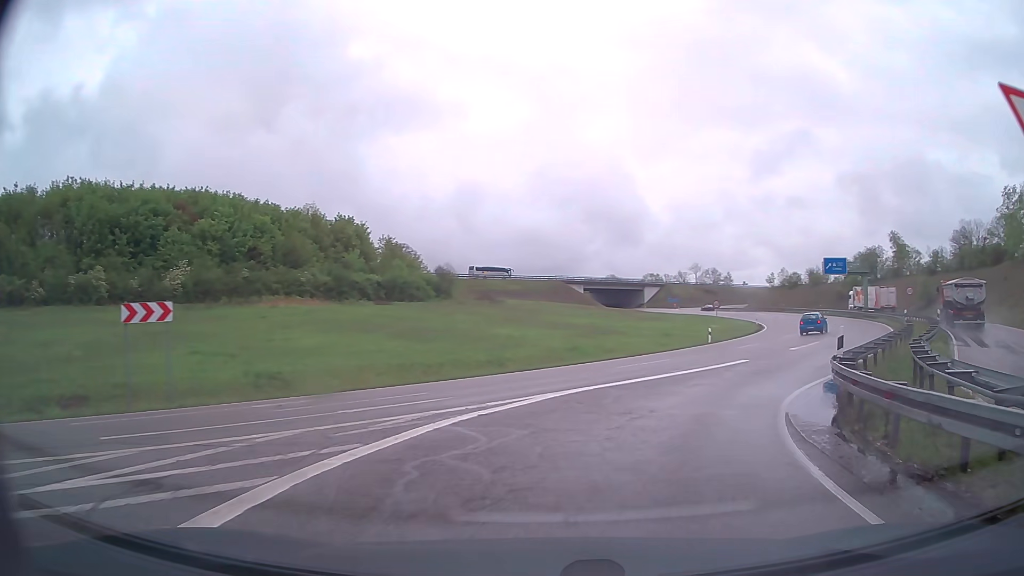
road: trunk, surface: asphalt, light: Day
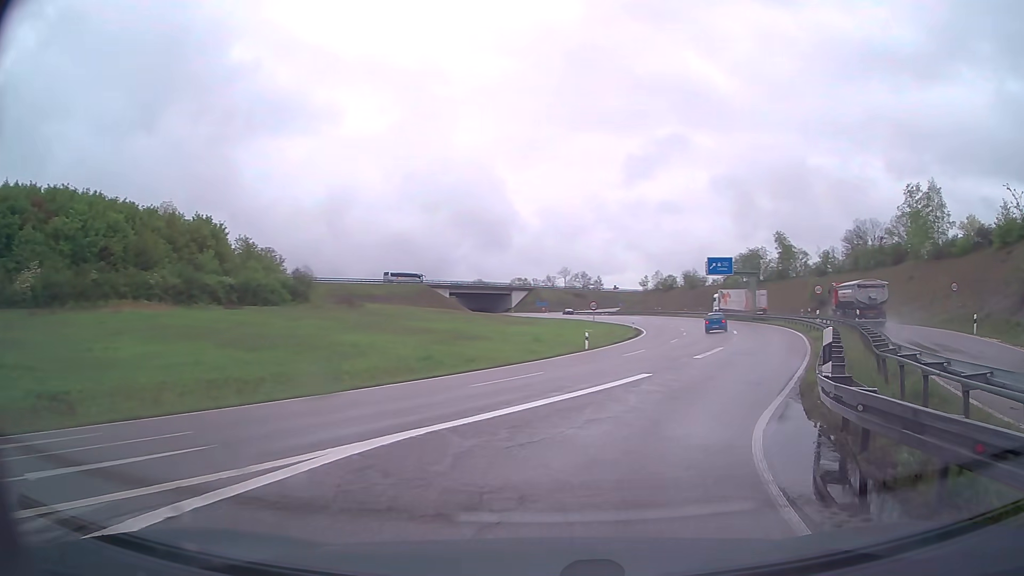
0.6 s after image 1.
(+0.5, +5.4) m; +11°
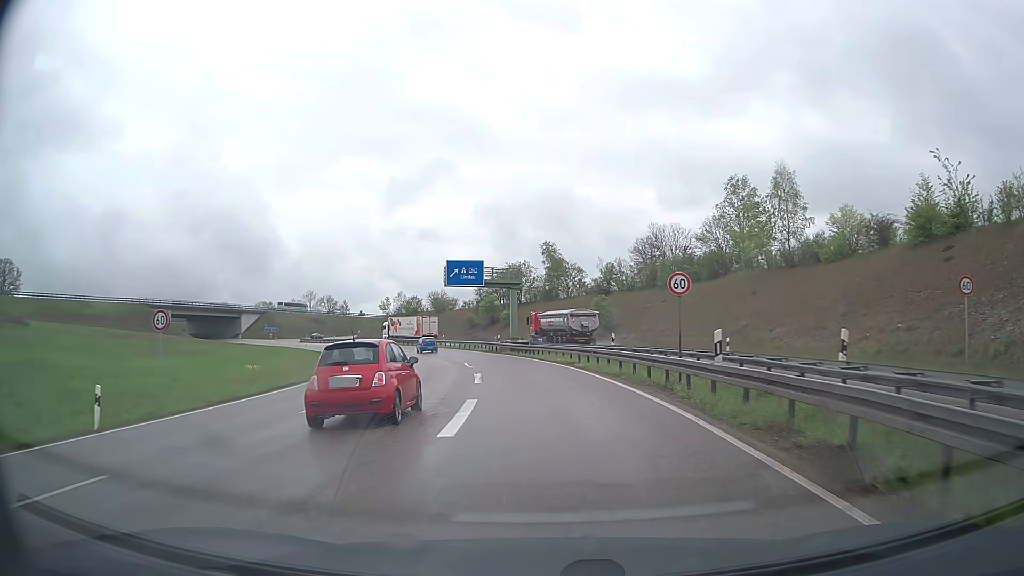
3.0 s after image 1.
(+7.0, +23.5) m; +21°
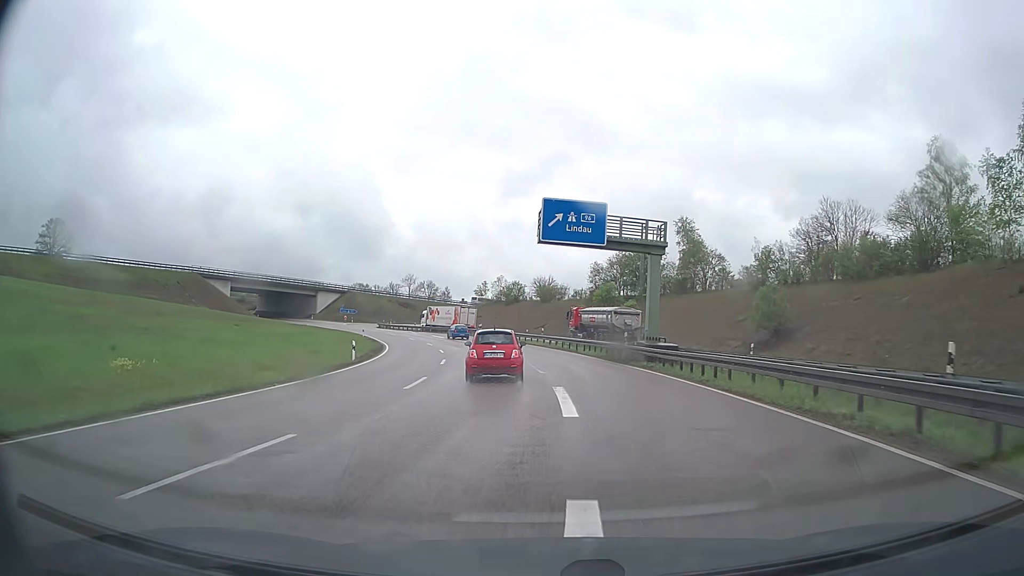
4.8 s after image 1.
(-1.9, +22.5) m; -9°
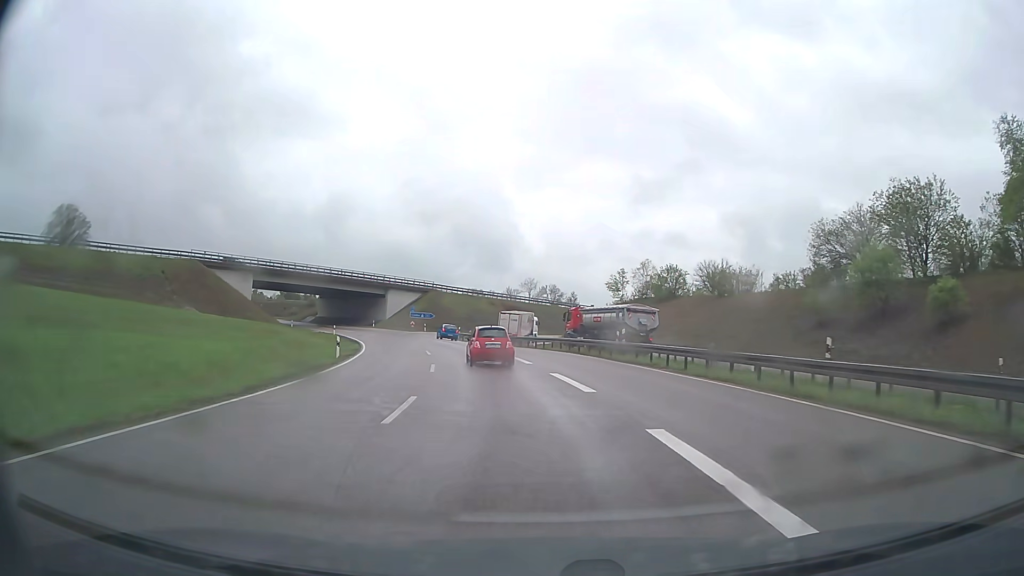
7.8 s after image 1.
(-4.1, +43.8) m; -11°
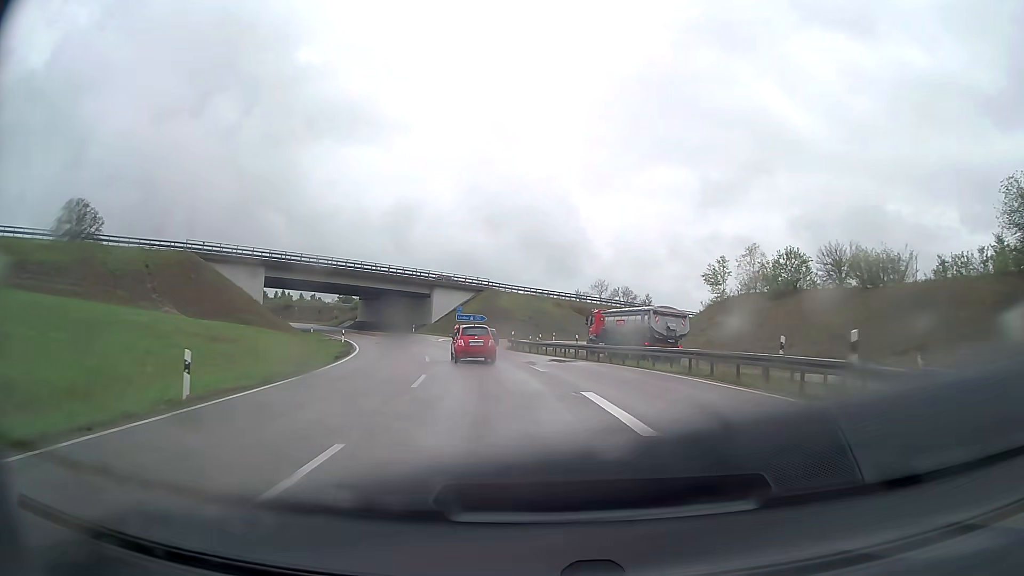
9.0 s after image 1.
(-0.9, +18.4) m; -6°
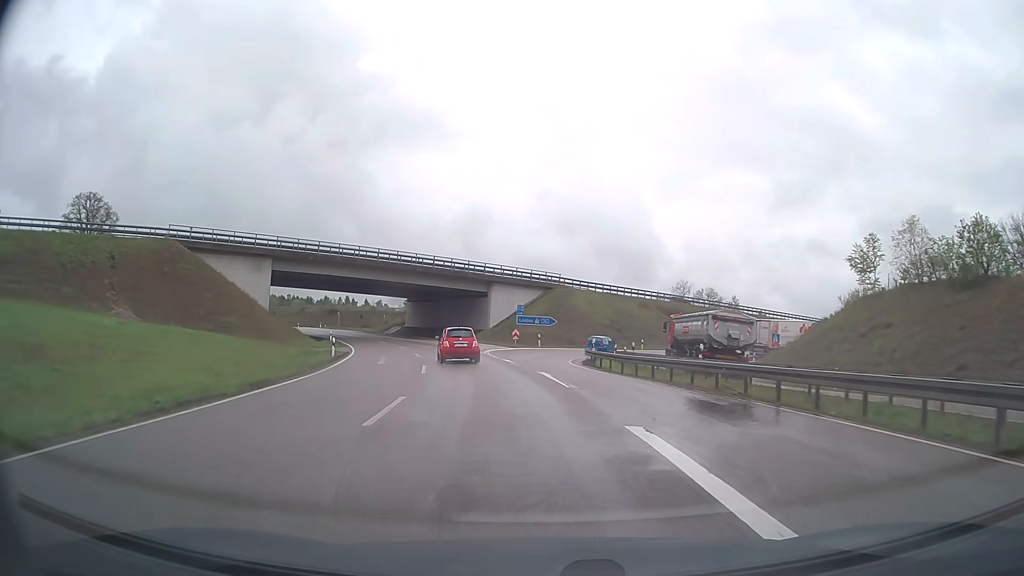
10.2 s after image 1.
(-0.9, +18.3) m; -6°
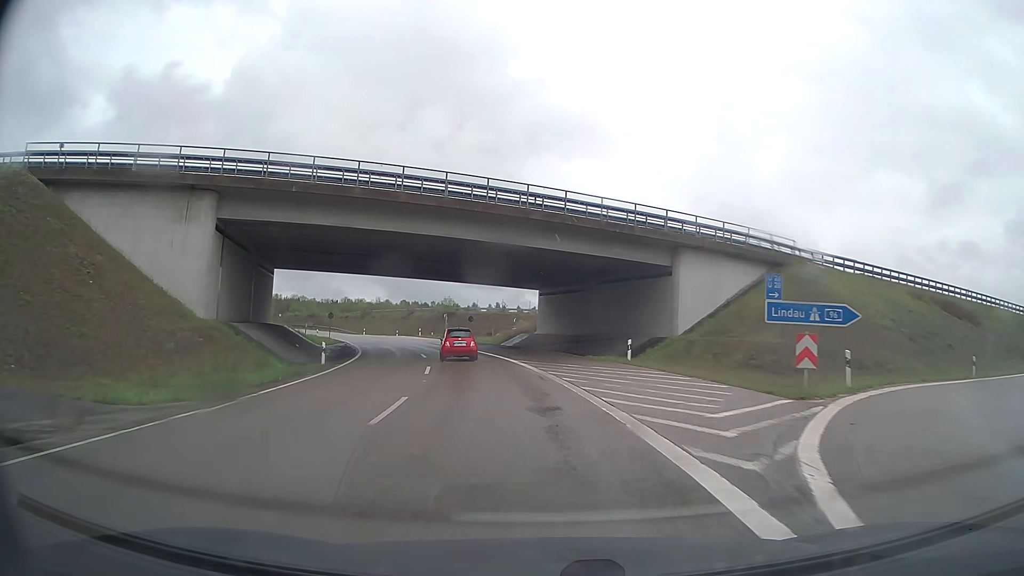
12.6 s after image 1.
(-4.1, +36.1) m; -14°
(0, +10) (-1, +20) (-3, +30) (-5, +40) (-8, +49) (-10, +59) (-14, +68) (-18, +77) (-23, +86) (-28, +94) m
